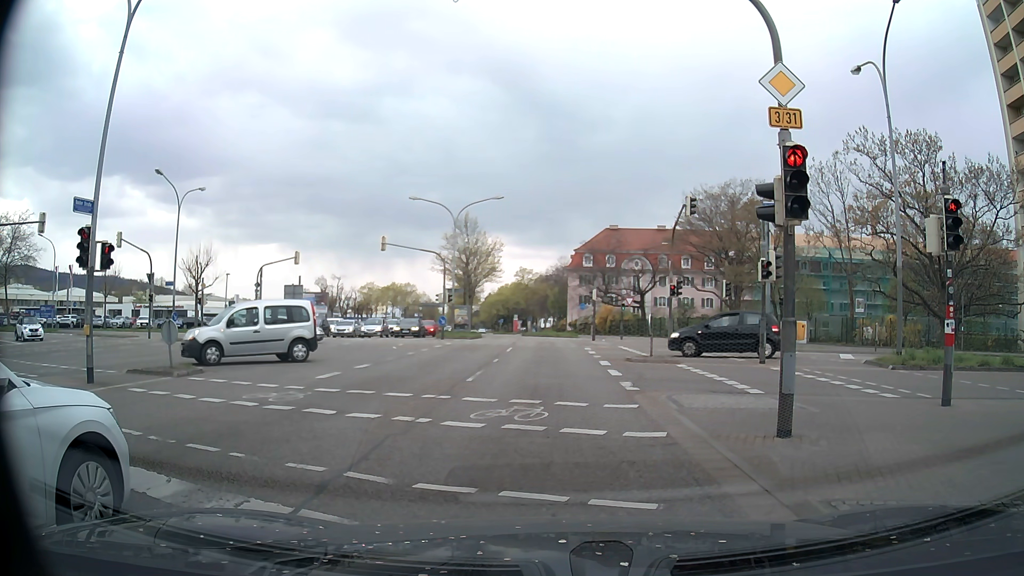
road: primary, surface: asphalt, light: Day
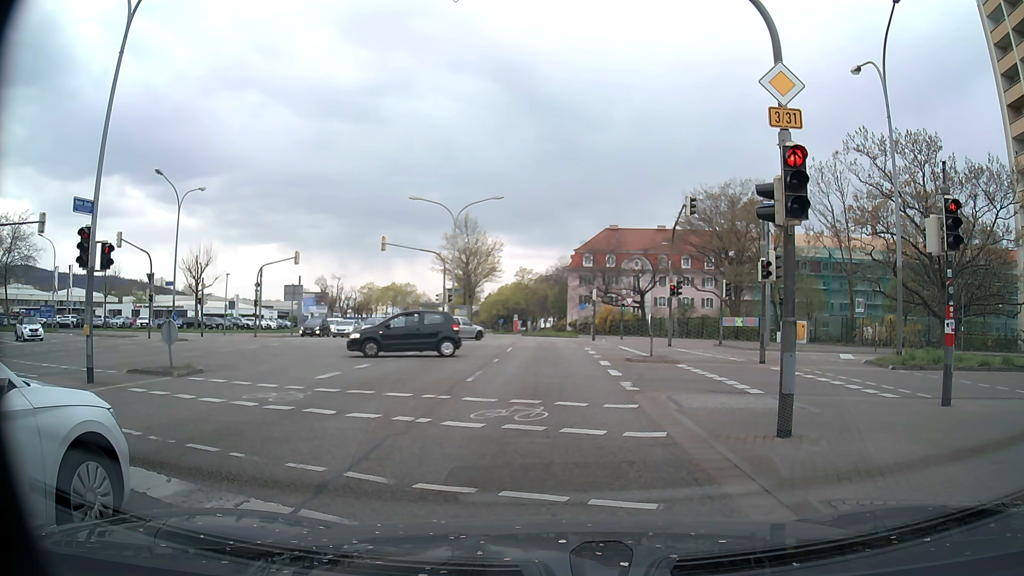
(0.0, 0.0) m; 0°
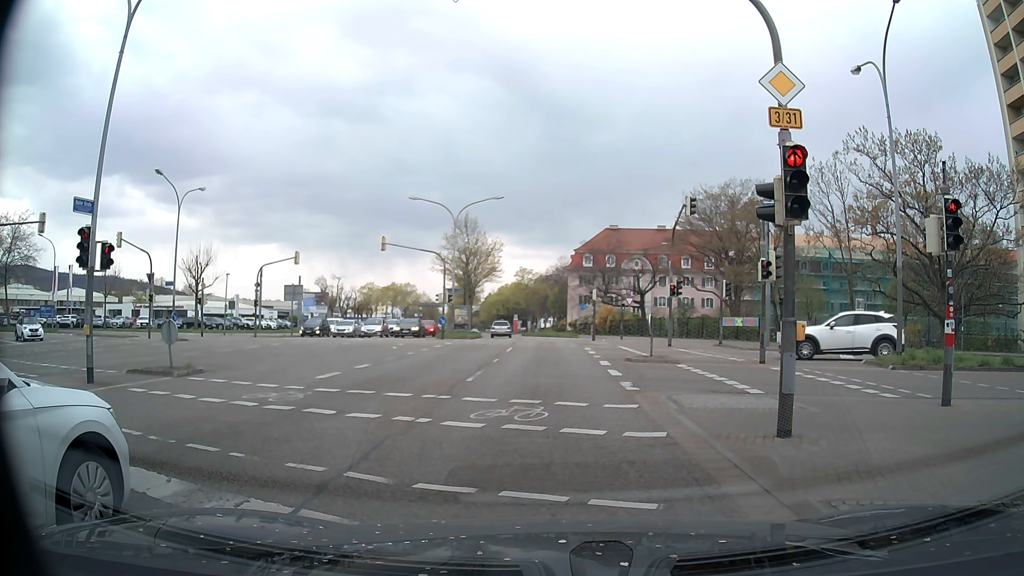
(0.0, 0.0) m; 0°
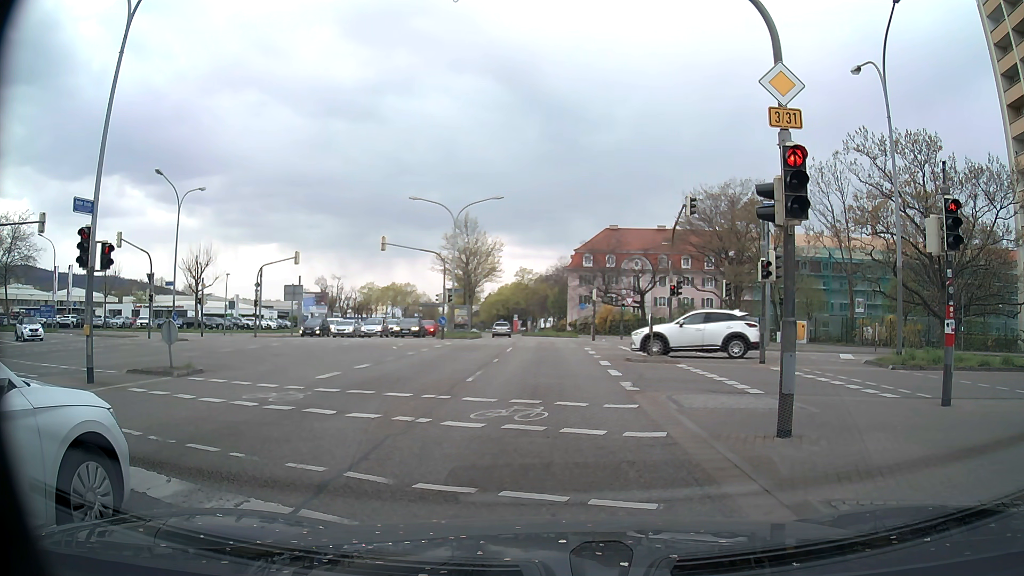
(0.0, 0.0) m; 0°
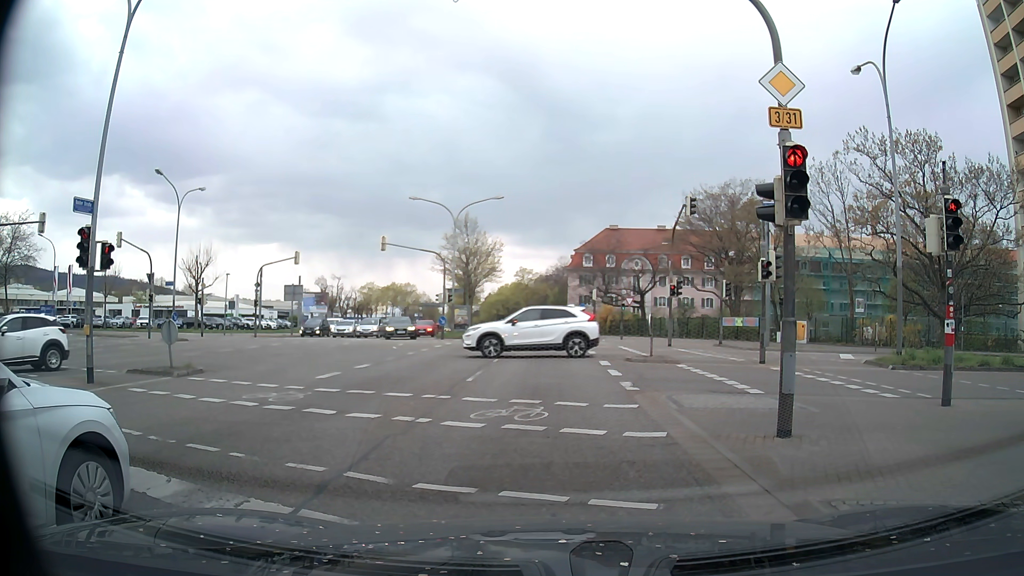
(0.0, 0.0) m; 0°
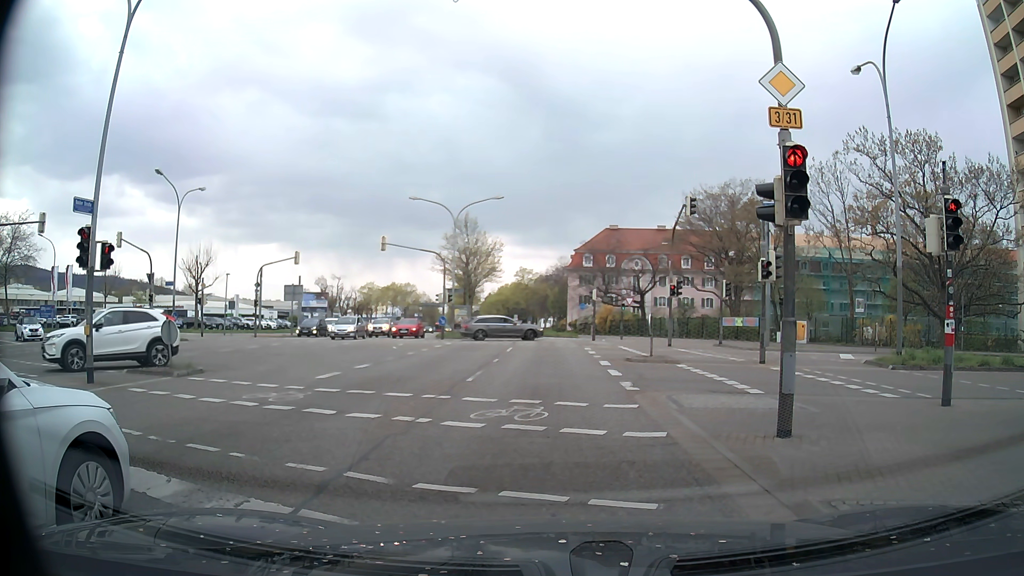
(0.0, 0.0) m; 0°
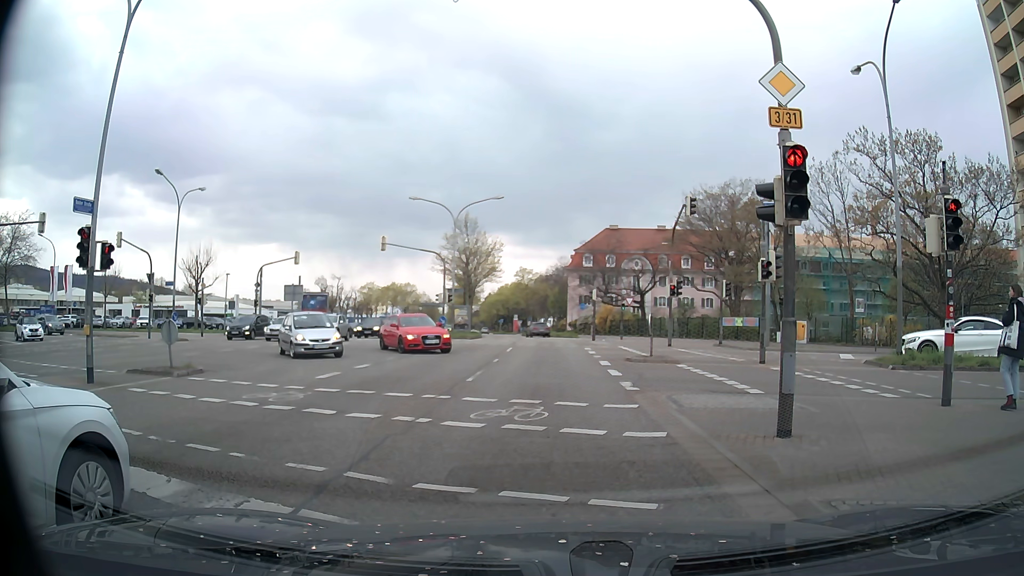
(0.0, 0.0) m; 0°
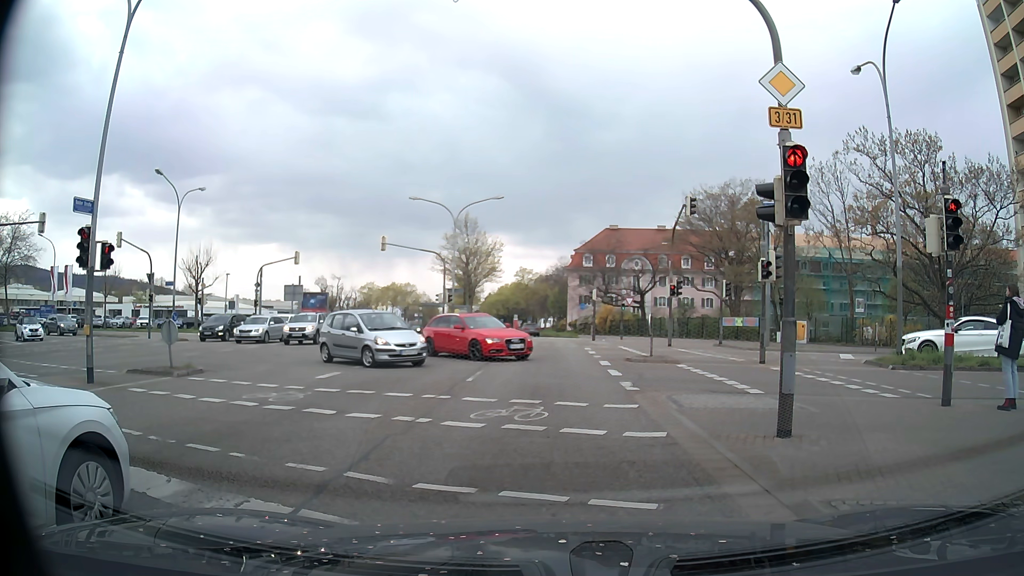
(0.0, 0.0) m; 0°
(0, +10) (0, +20) (0, +30) (0, +40) (0, +50) (-1, +60) (-2, +70) (-3, +80) (-4, +90) (-6, +100) m
